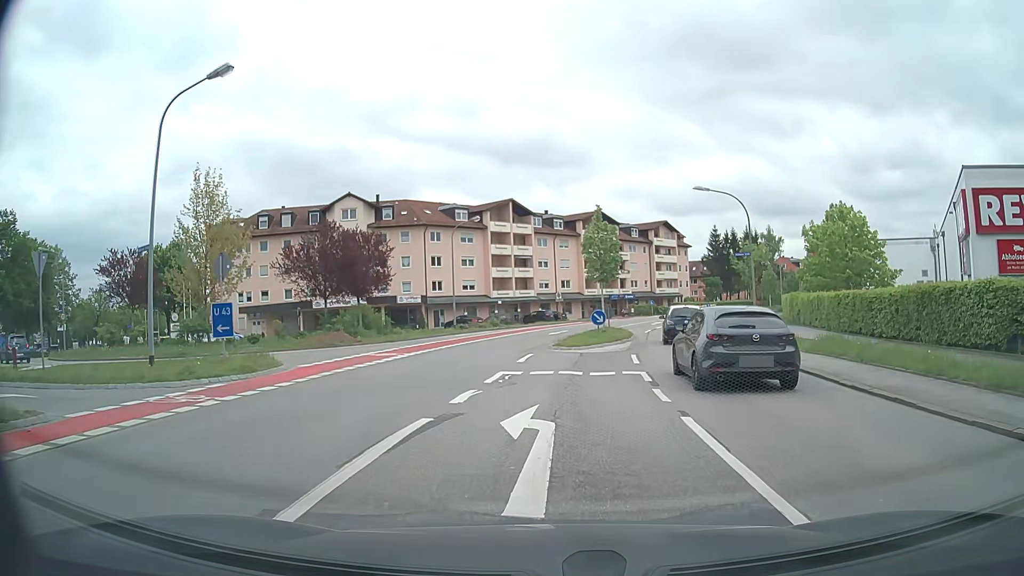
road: secondary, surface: asphalt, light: Day
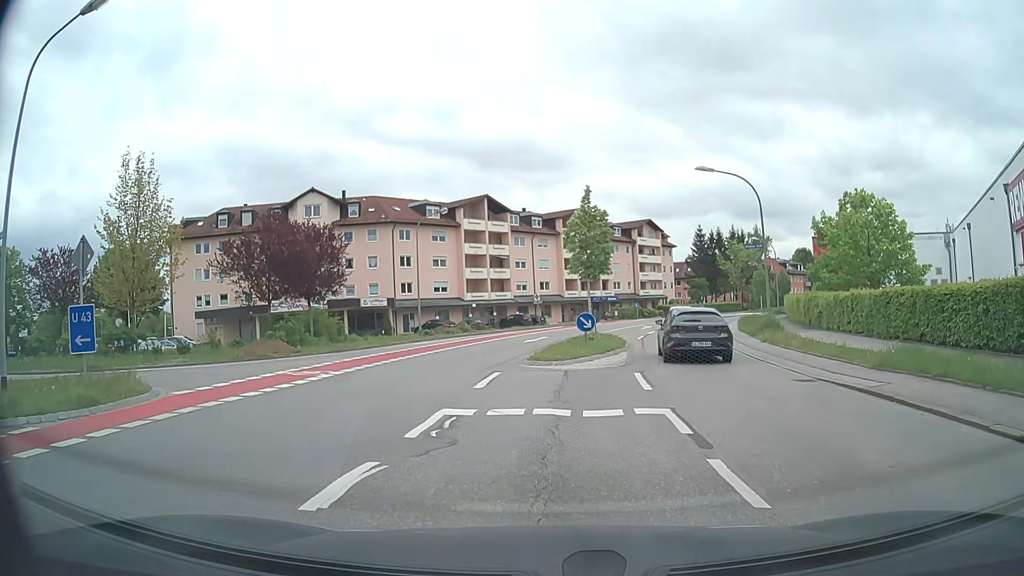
(+0.2, +5.2) m; +2°
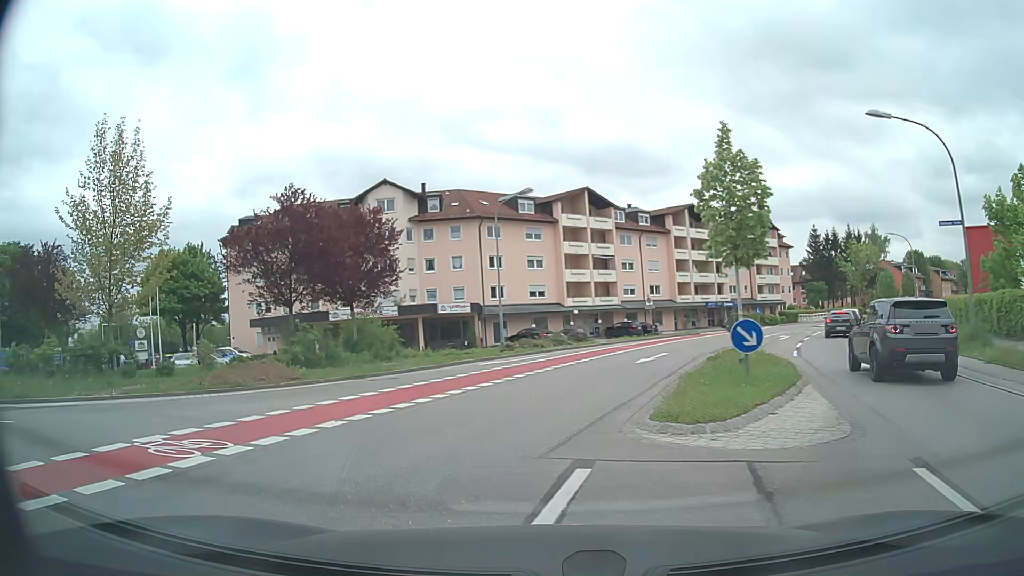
(-0.2, +9.2) m; -9°
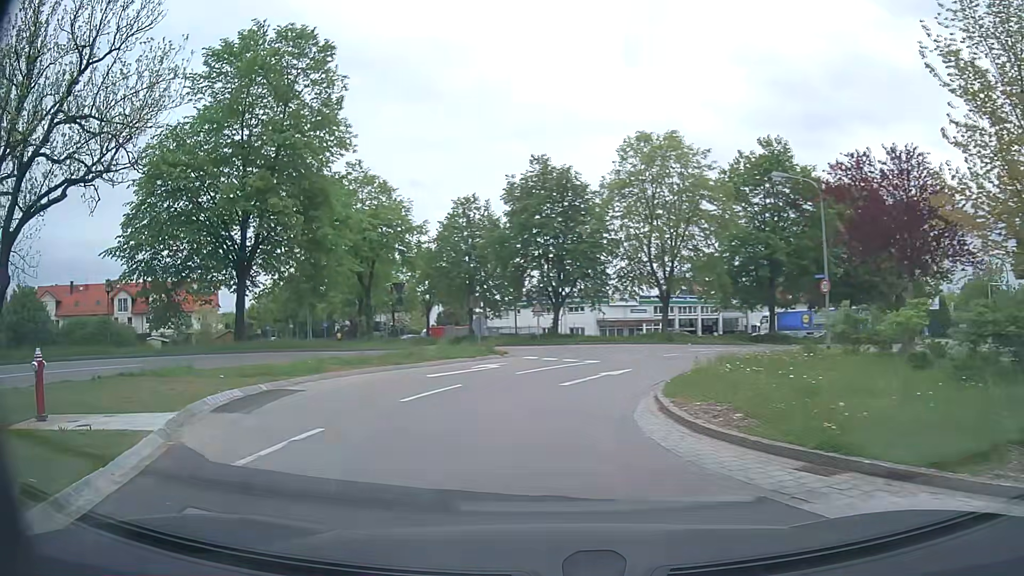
(-7.1, +10.1) m; -74°
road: tertiary
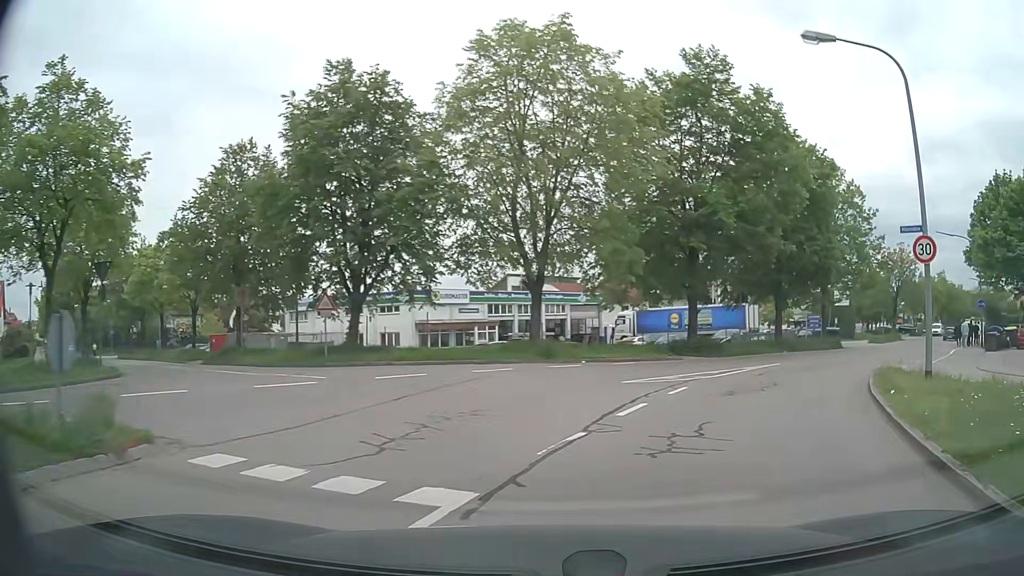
(+0.3, +17.0) m; +15°
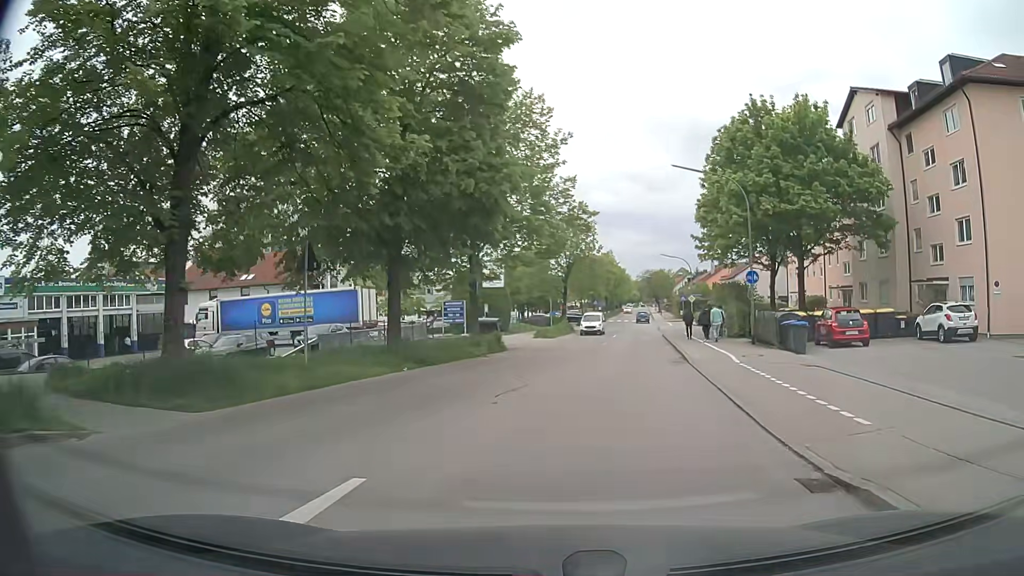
(+5.7, +17.3) m; +31°
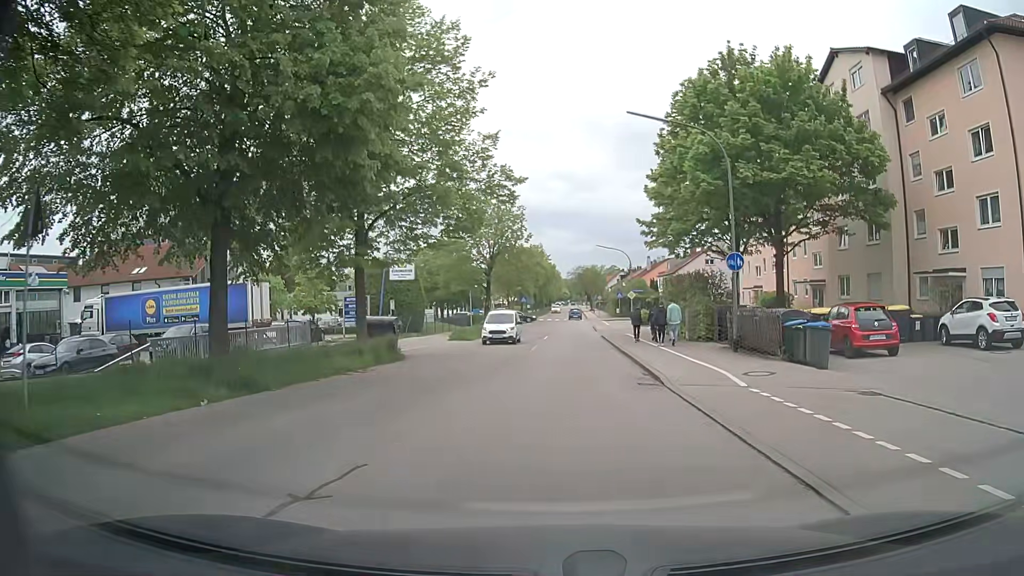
(+0.4, +7.7) m; +6°
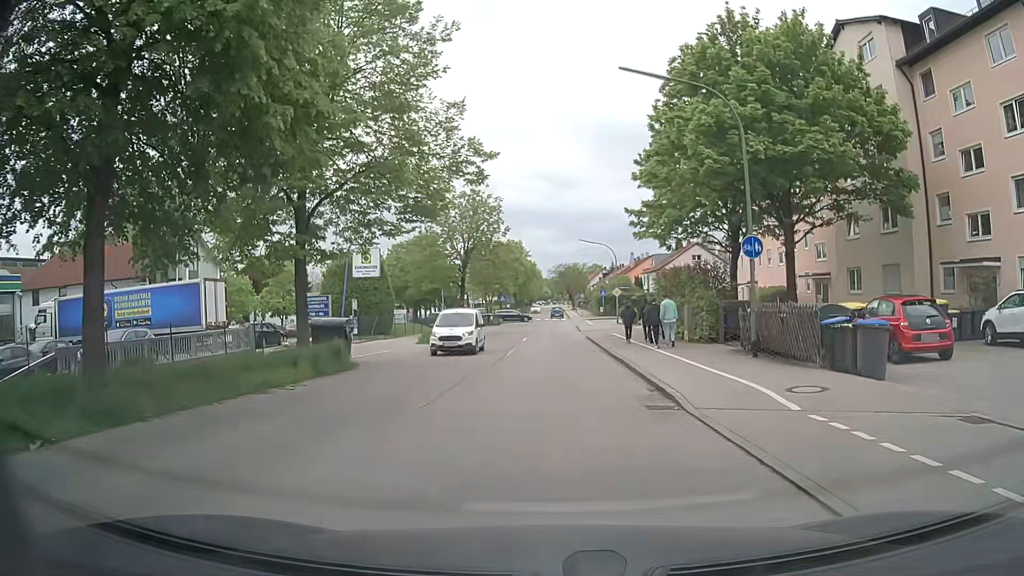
(0.0, +3.9) m; +1°
(0, +10) (0, +20) (0, +30) (0, +40) (0, +50) (0, +60) (+1, +70) (+1, +80) (+1, +90) (+1, +100) m
